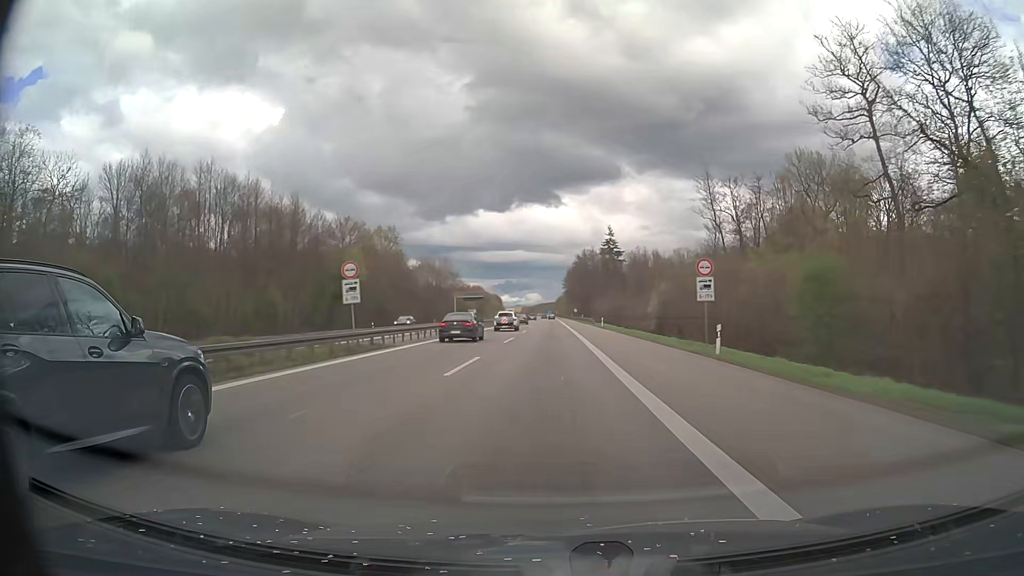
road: motorway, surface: asphalt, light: Day
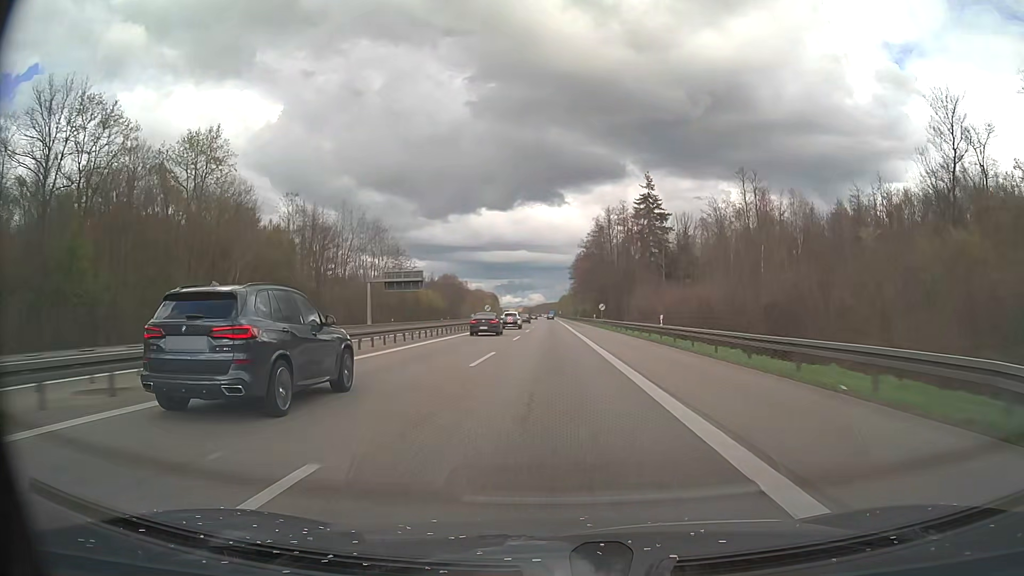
(-0.3, +87.1) m; 0°
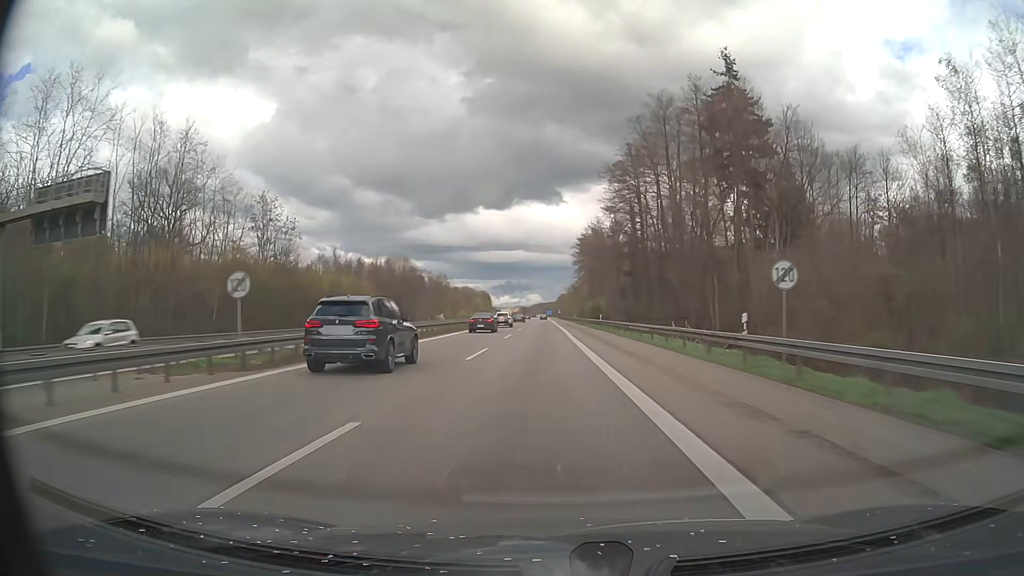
(+0.3, +69.6) m; 0°
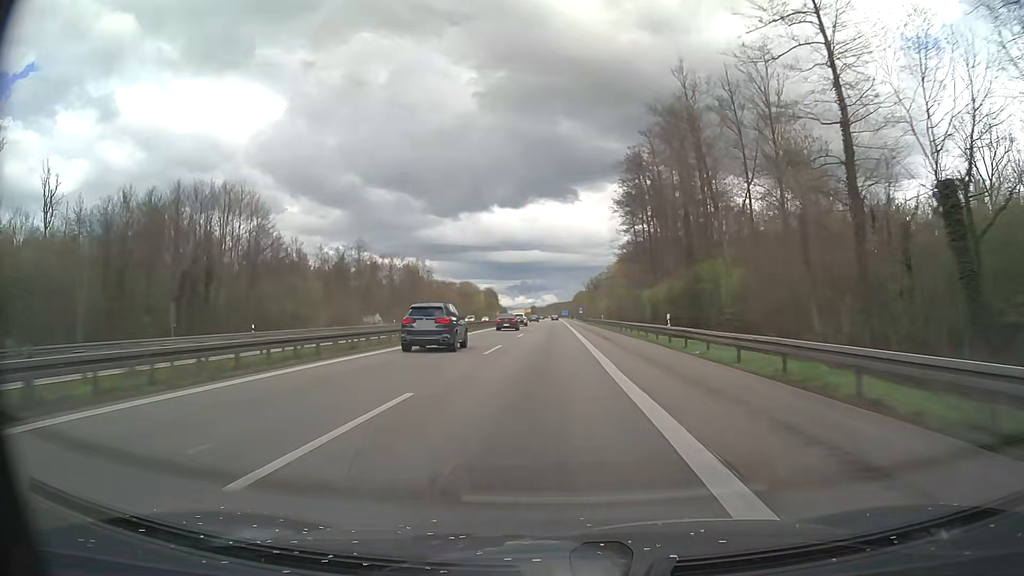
(-0.9, +87.0) m; -1°
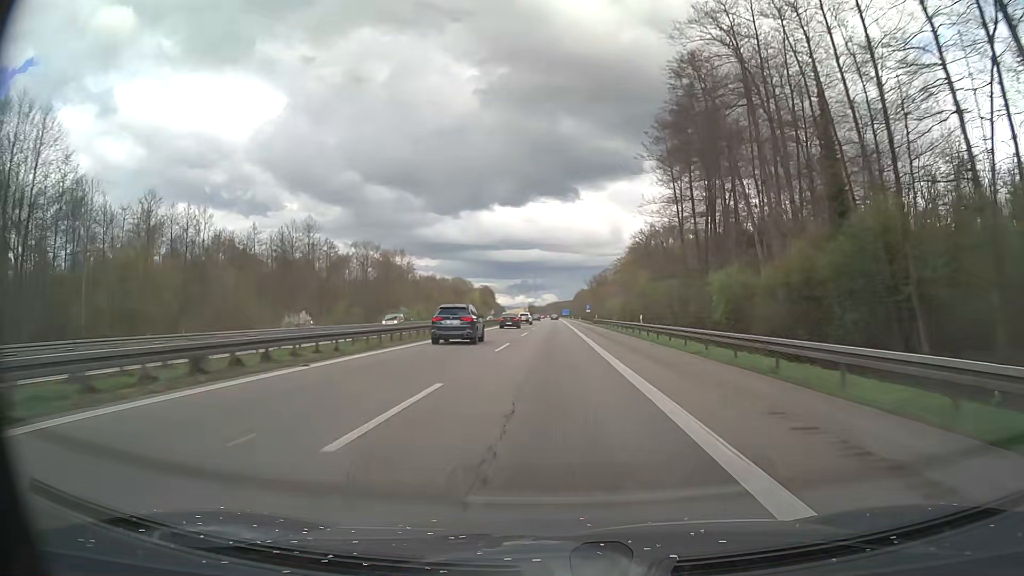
(-0.1, +34.8) m; 0°
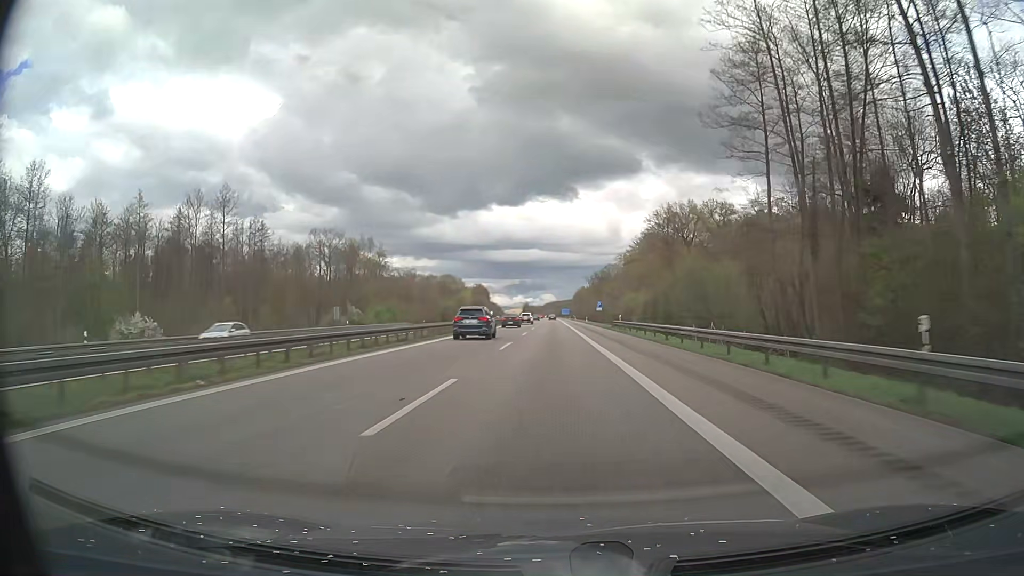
(0.0, +34.8) m; 0°
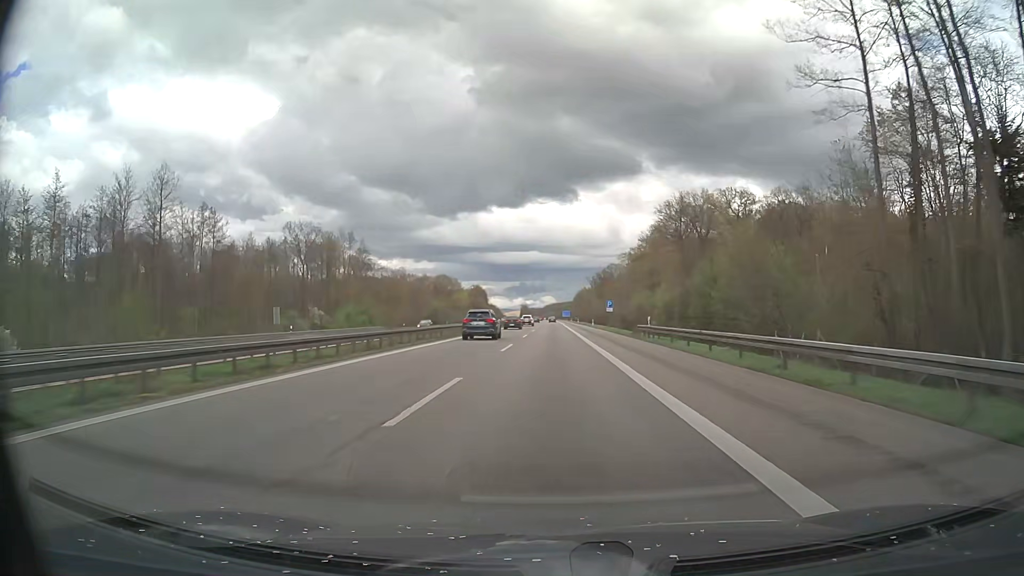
(0.0, +17.4) m; 0°
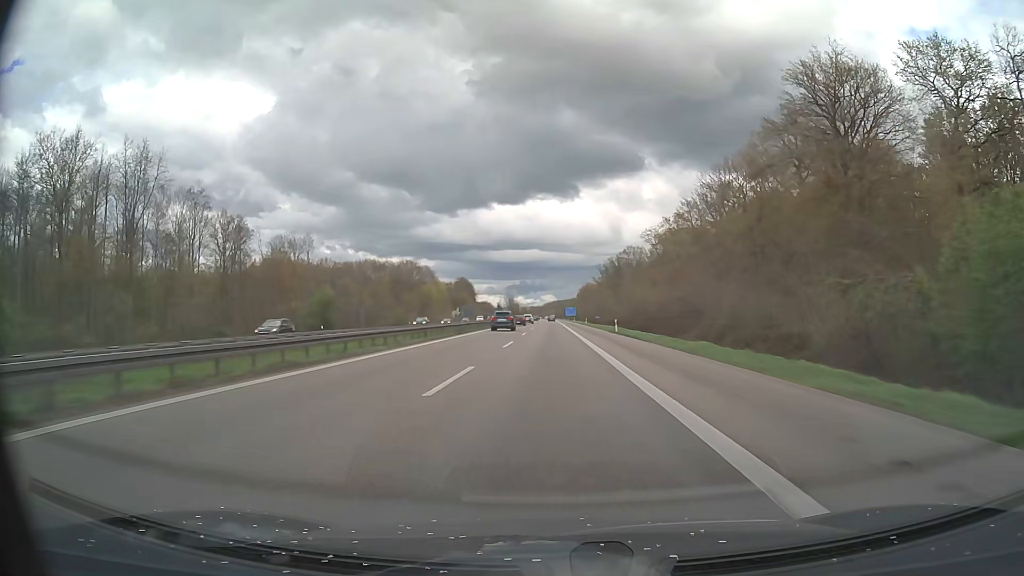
(-0.1, +87.1) m; 0°
(0, +10) (0, +20) (0, +30) (0, +40) (0, +50) (0, +60) (0, +70) (0, +80) (0, +90) (0, +100) m
